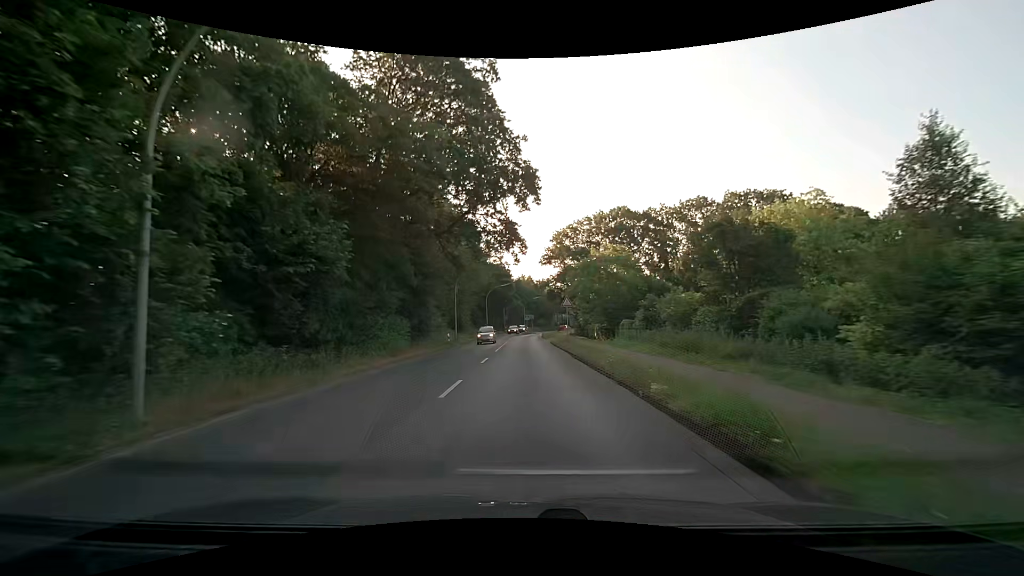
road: secondary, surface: asphalt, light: Day
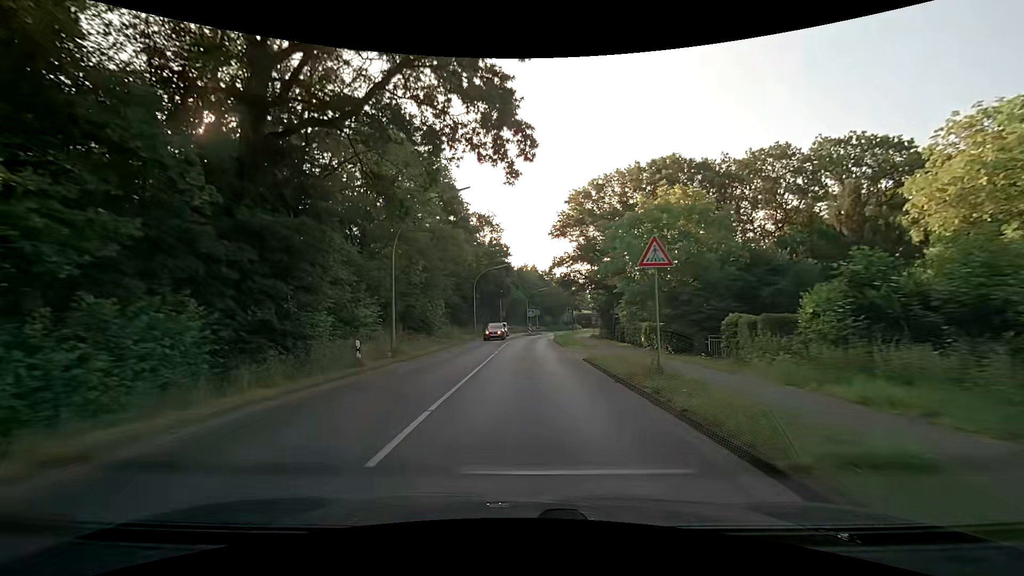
(+0.1, +22.8) m; 0°
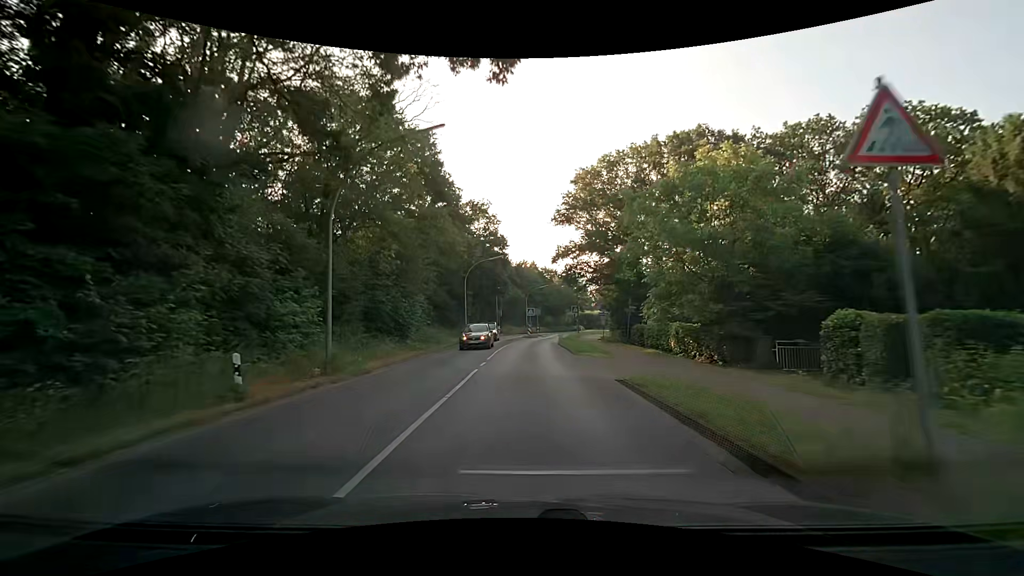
(0.0, +7.6) m; +1°
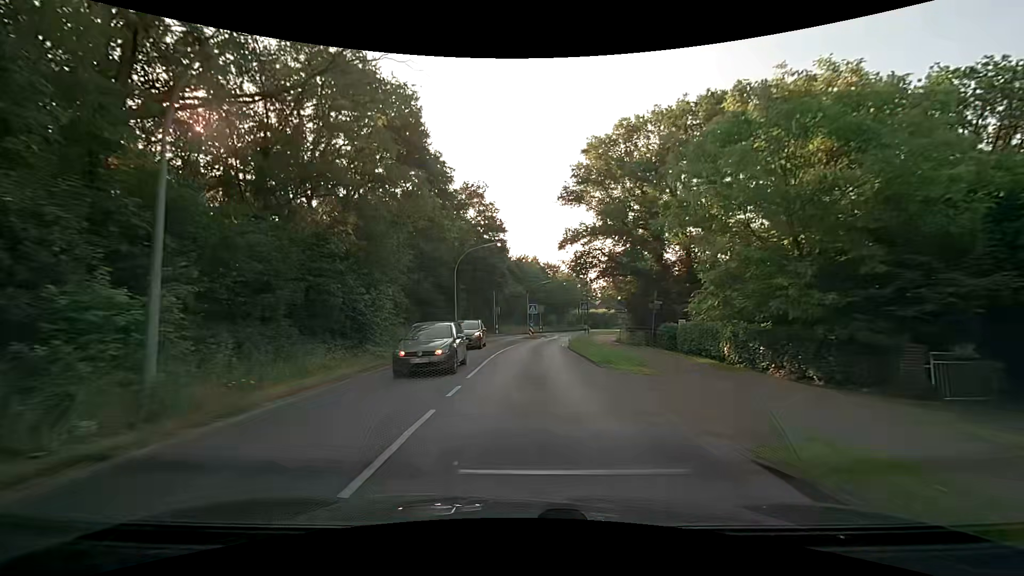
(-0.1, +7.6) m; 0°
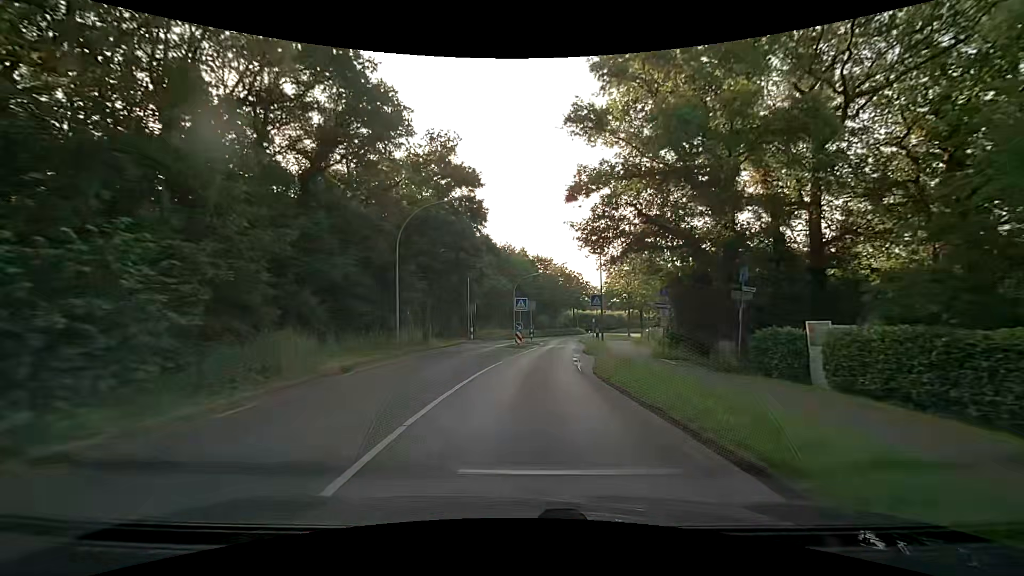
(0.0, +15.3) m; +1°
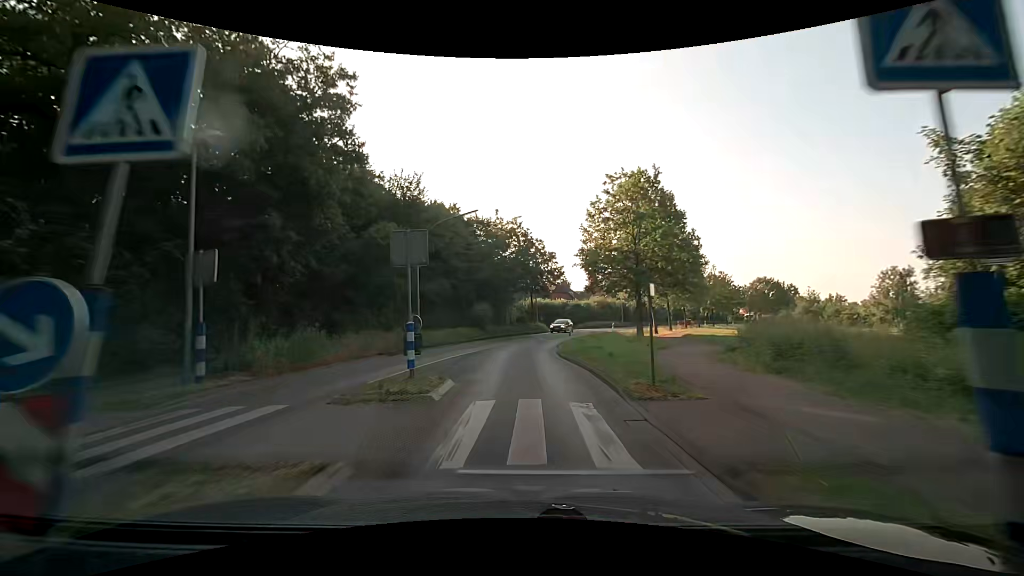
(+2.0, +30.3) m; +6°
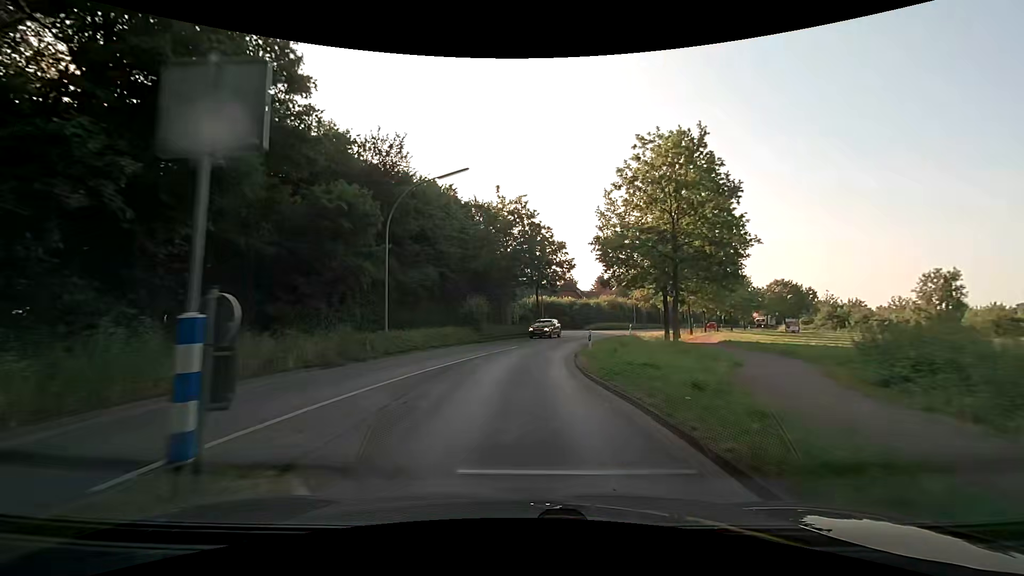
(0.0, +7.6) m; 0°
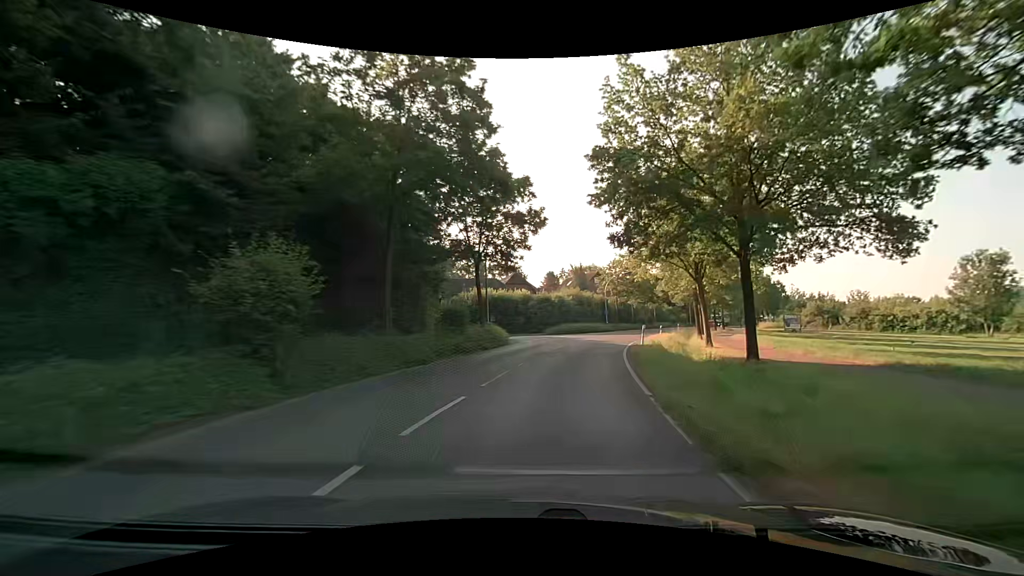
(+0.5, +22.8) m; +5°
(+1, +10) (+2, +20) (+4, +30) (+7, +39) (+11, +49) (+14, +58) (+18, +67) (+22, +76) (+26, +86) (+30, +95) m
